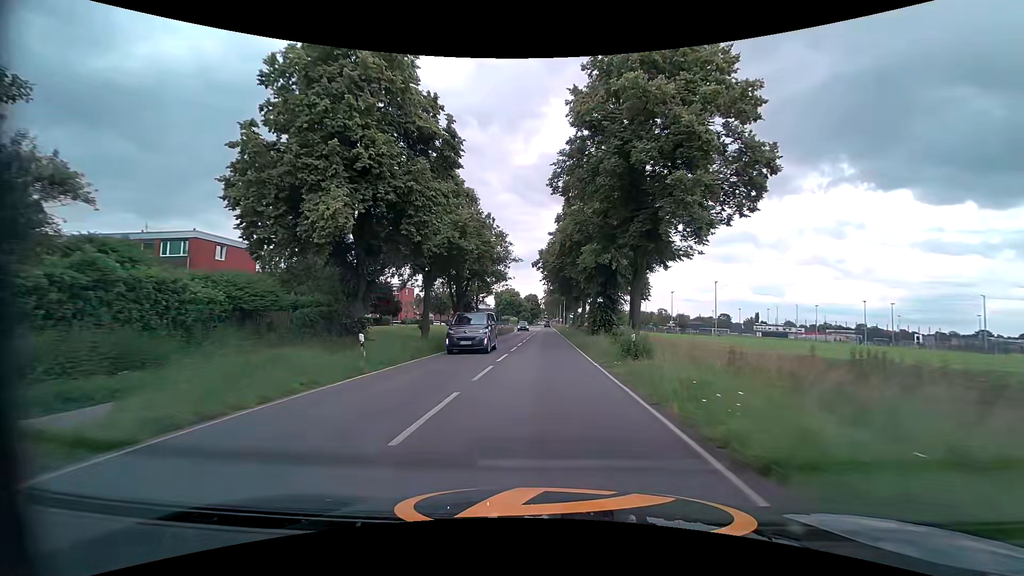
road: secondary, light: Day
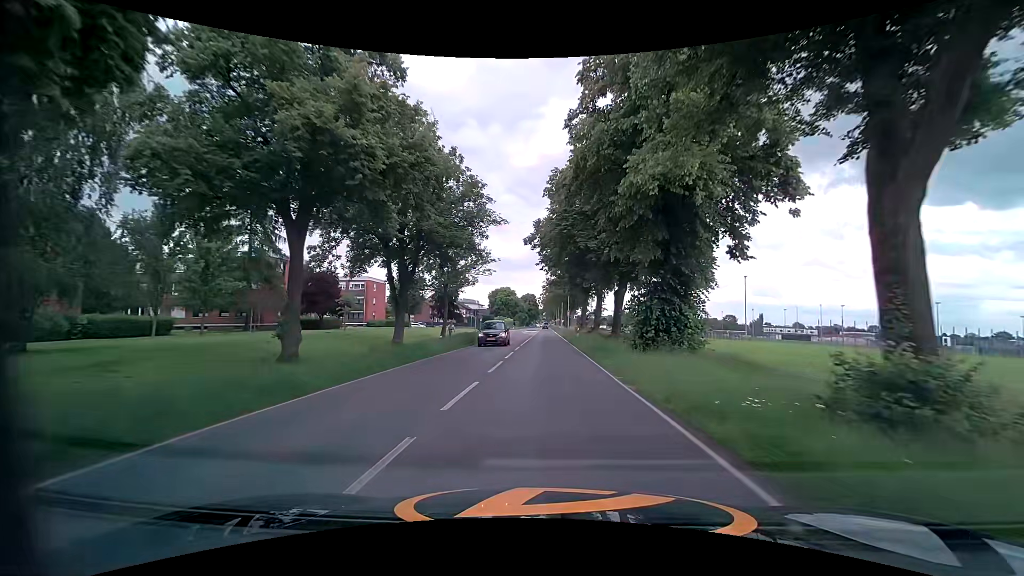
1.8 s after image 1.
(+0.2, +21.8) m; +1°
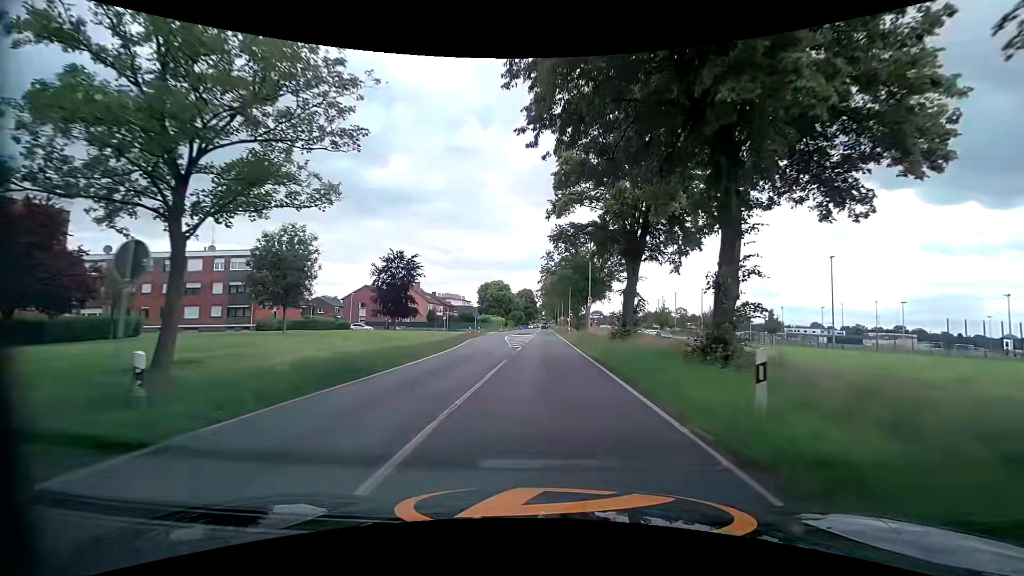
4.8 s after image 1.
(-0.2, +36.3) m; 0°
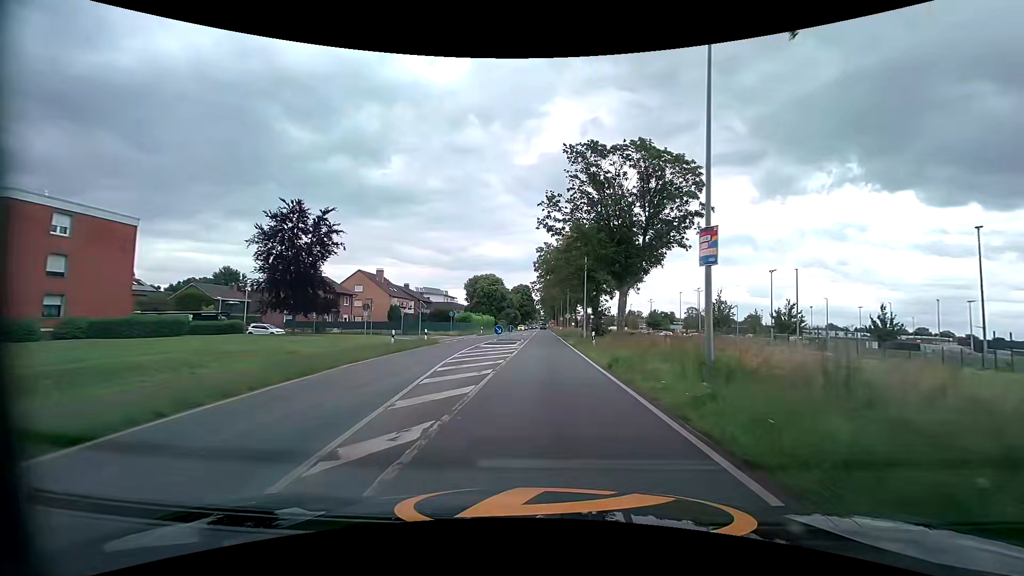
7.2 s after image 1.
(+0.1, +28.4) m; 0°
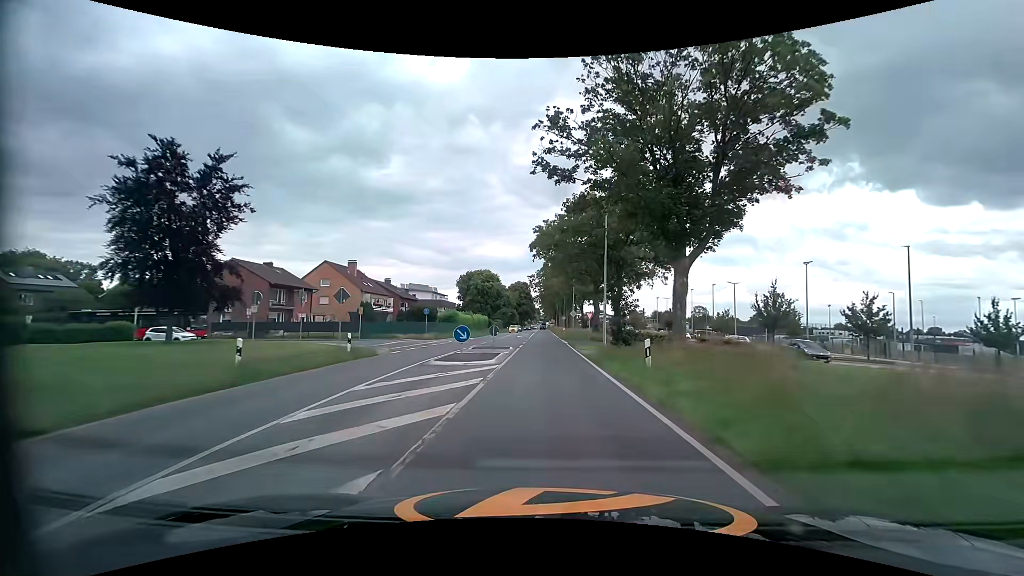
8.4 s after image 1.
(0.0, +14.2) m; 0°
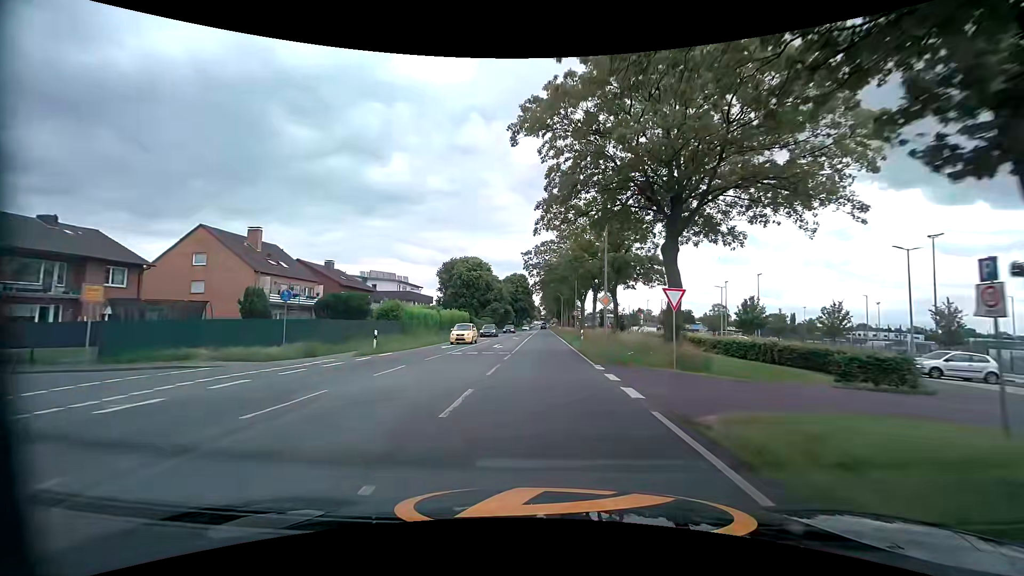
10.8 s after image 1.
(0.0, +29.2) m; 0°
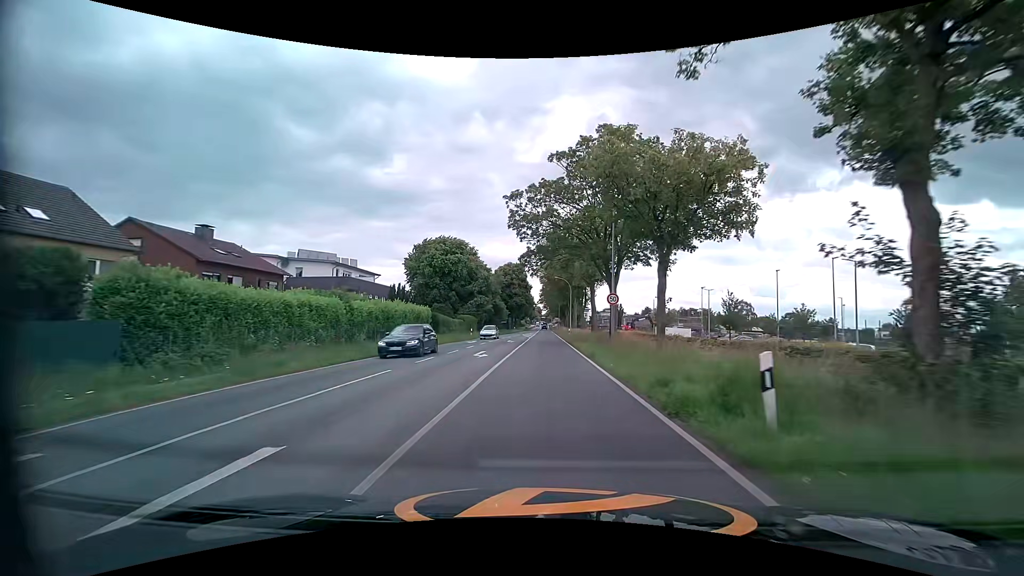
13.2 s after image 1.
(+0.1, +28.7) m; 0°
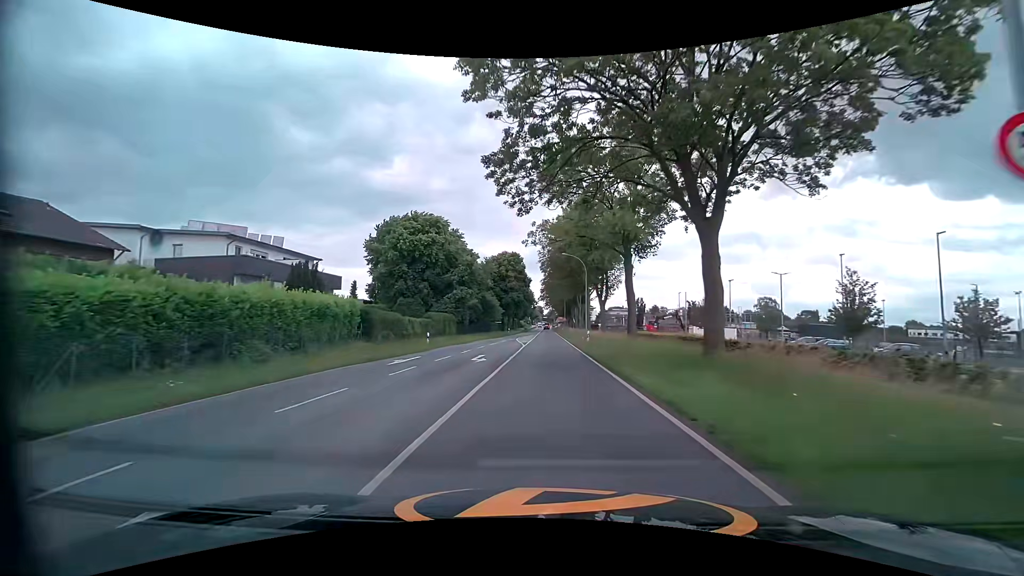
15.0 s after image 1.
(+0.1, +21.7) m; 0°
(0, +10) (0, +20) (0, +30) (0, +40) (+1, +50) (+1, +60) (+1, +70) (+1, +80) (+1, +90) (+1, +100) m
